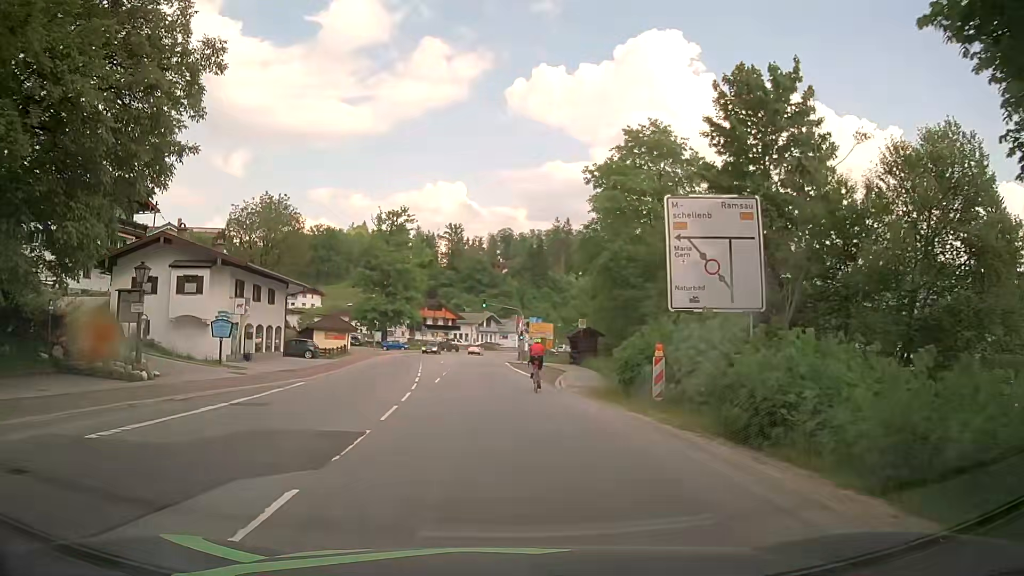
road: primary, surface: asphalt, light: Day
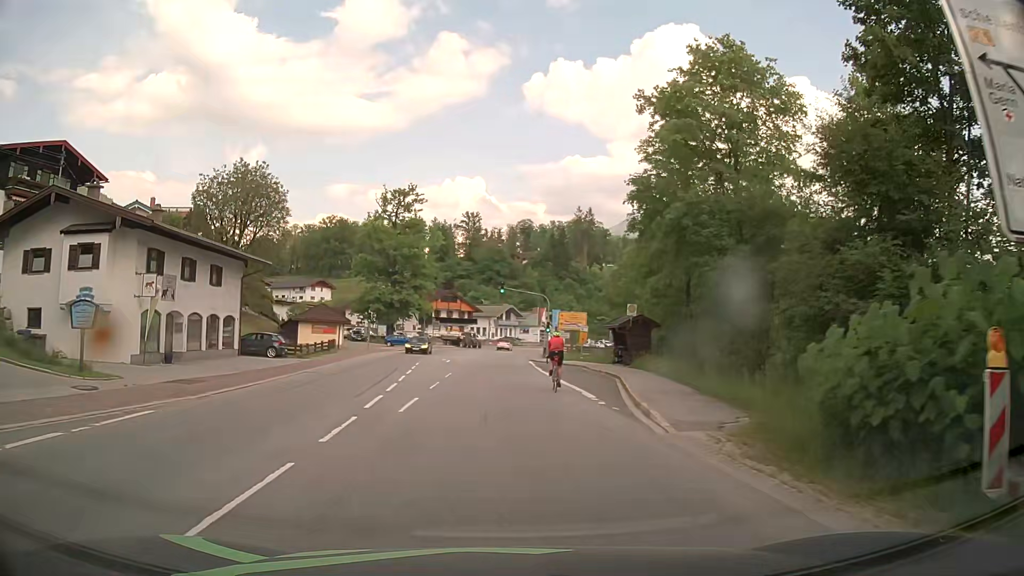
(-0.2, +12.4) m; -1°
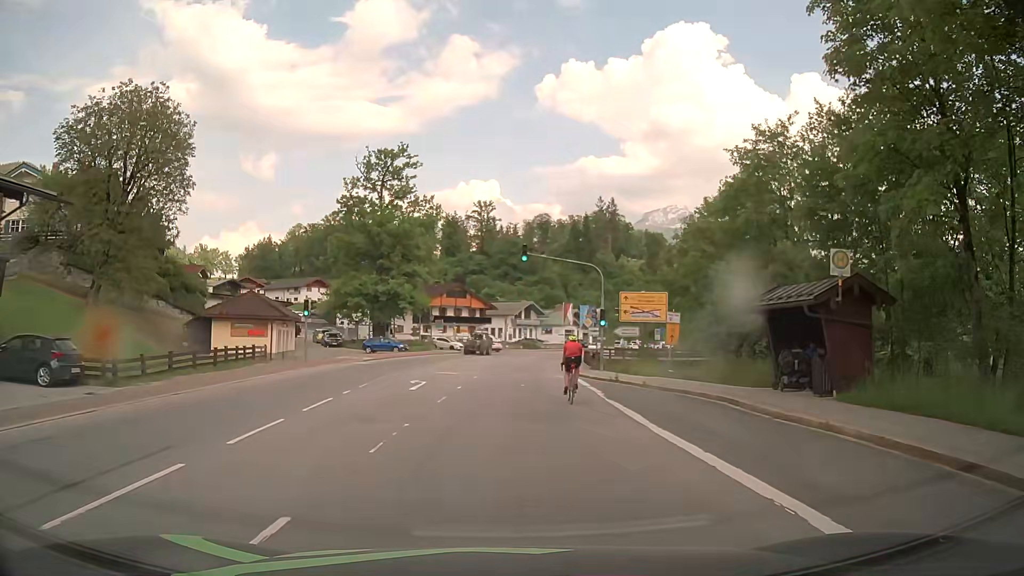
(-0.4, +22.6) m; -2°
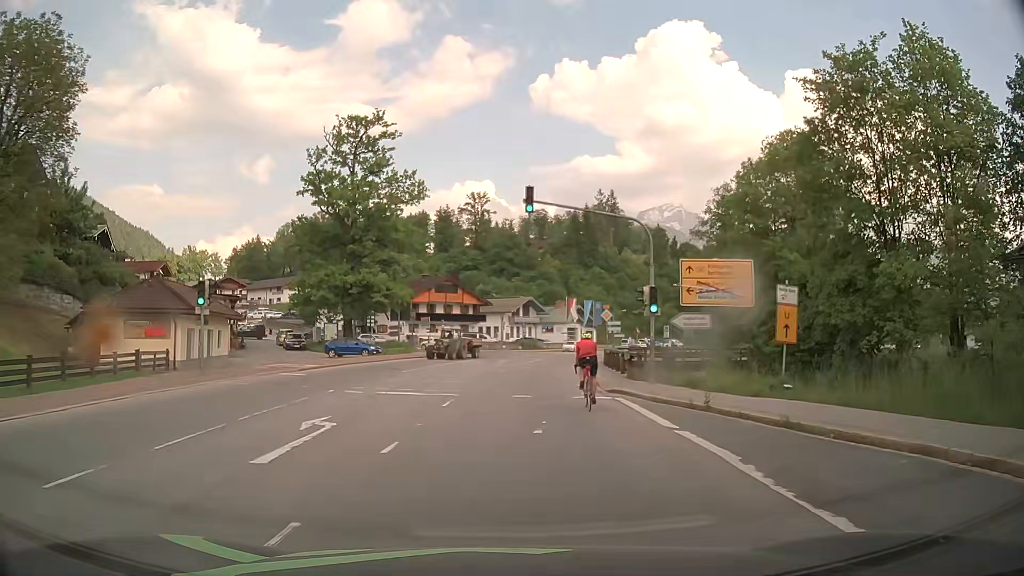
(+0.1, +12.2) m; +1°
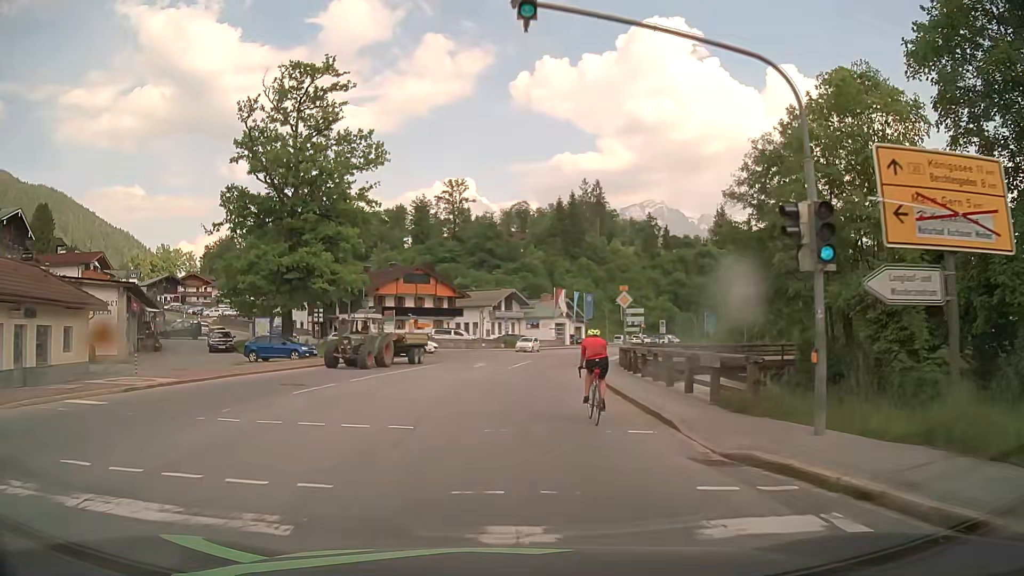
(+0.1, +12.8) m; +1°
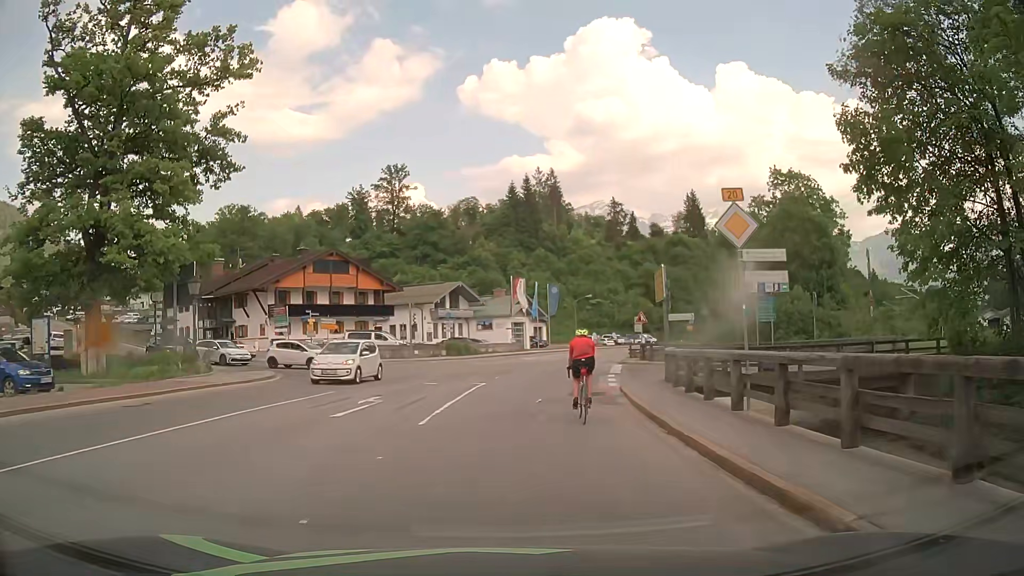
(+0.5, +20.0) m; +3°
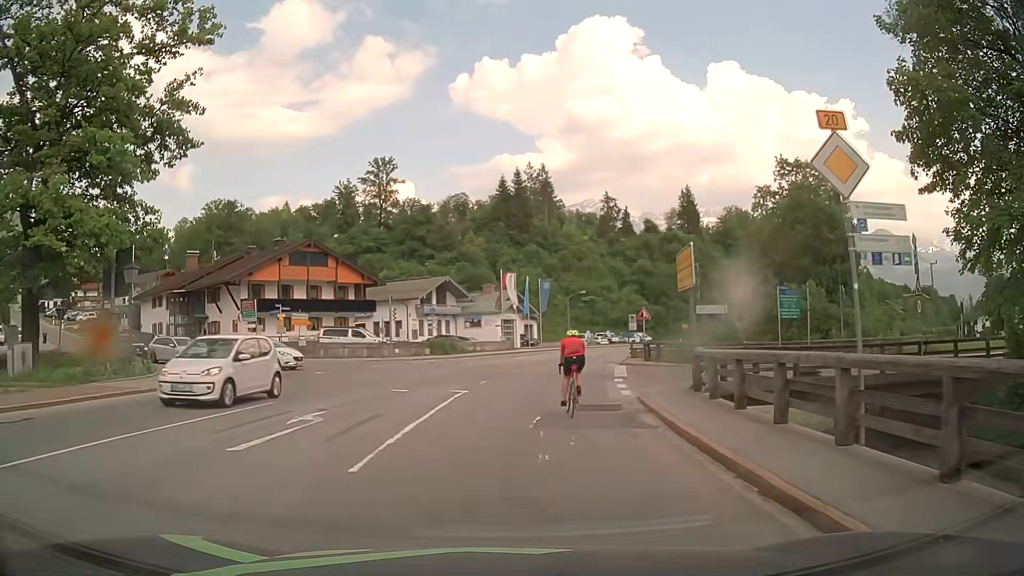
(+0.1, +4.3) m; +1°
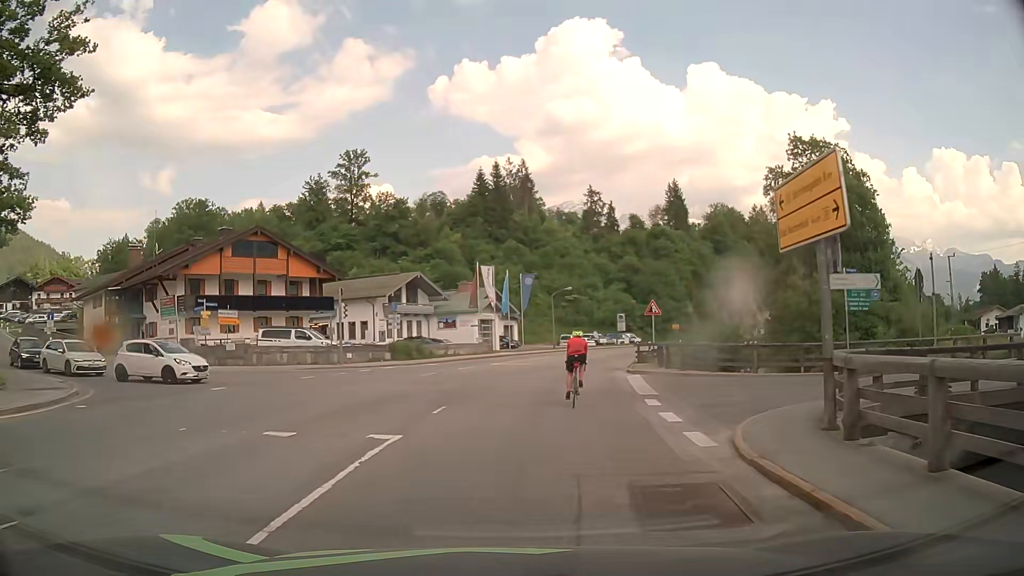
(+0.2, +8.4) m; +2°
(0, +10) (+1, +20) (+3, +30) (+5, +40) (+7, +49) (+11, +59) (+14, +68) (+18, +77) (+23, +86) (+28, +95) m
